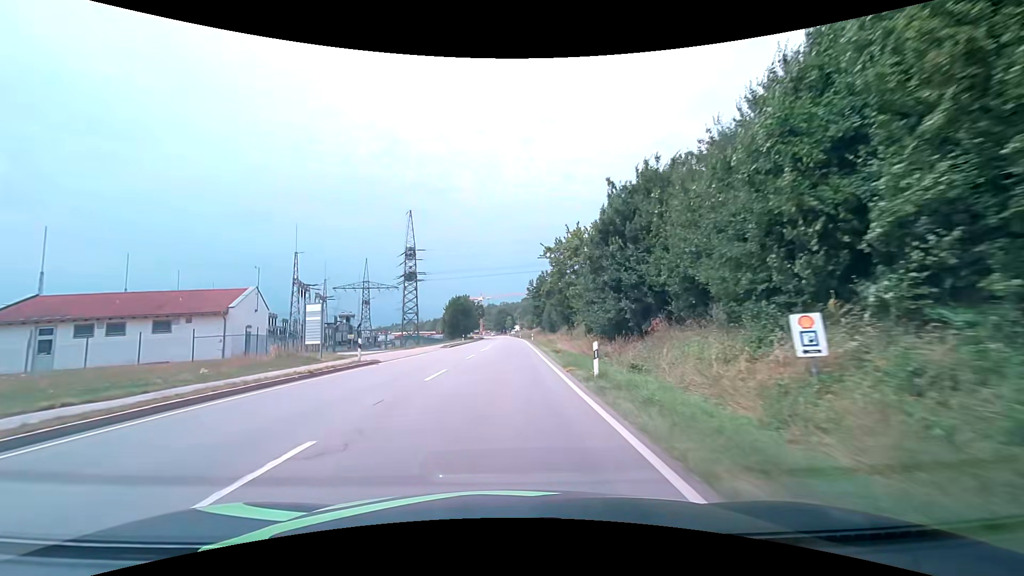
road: primary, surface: asphalt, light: Day
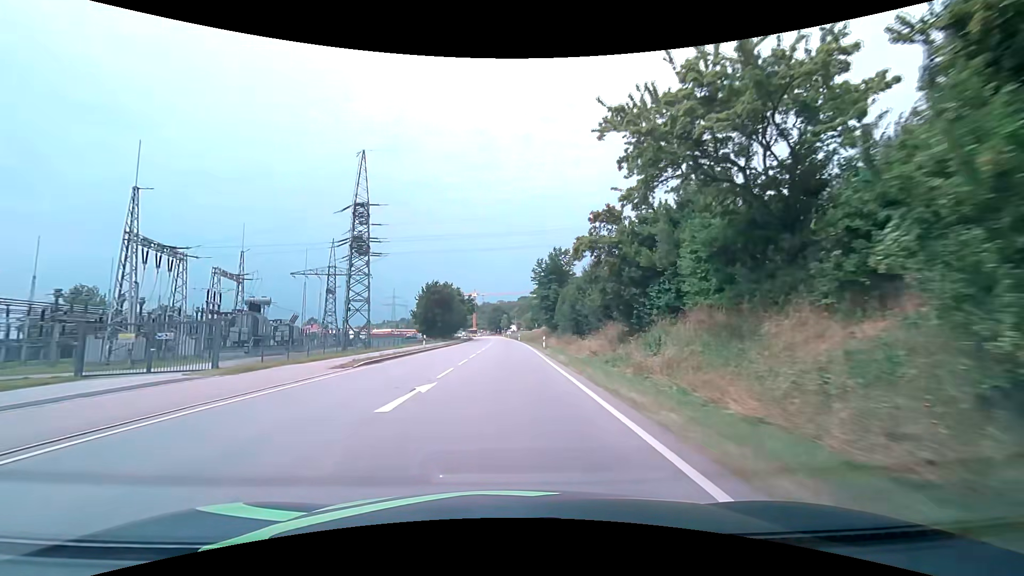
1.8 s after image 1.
(+0.1, +29.9) m; 0°
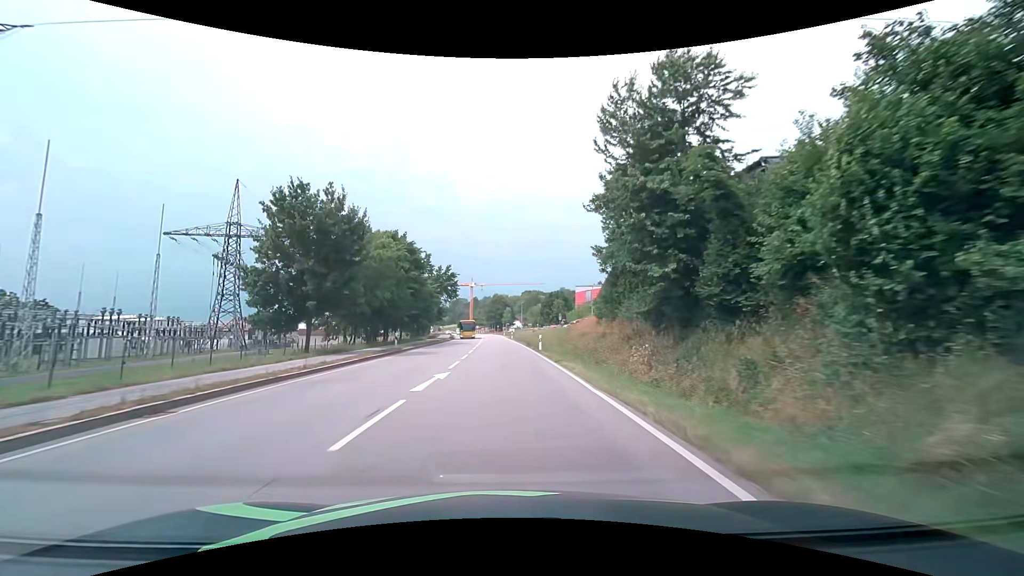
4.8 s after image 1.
(+0.3, +51.7) m; 0°
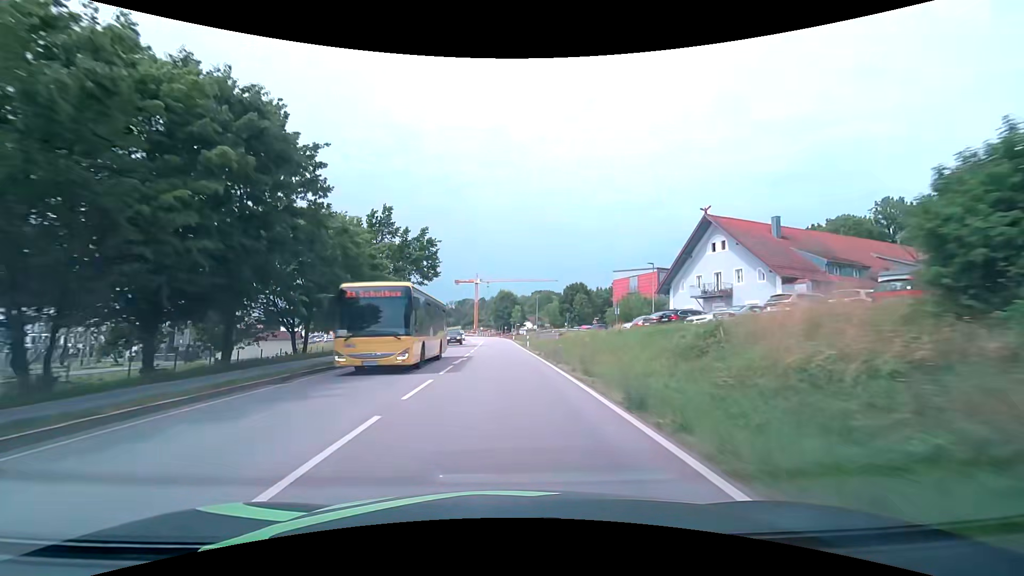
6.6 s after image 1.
(-0.3, +31.9) m; -1°
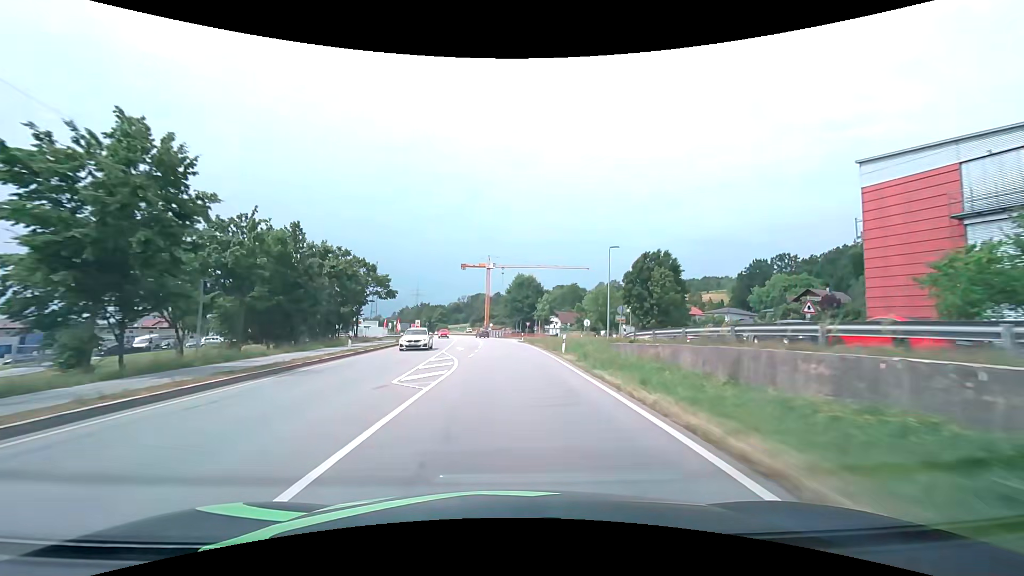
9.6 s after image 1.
(-1.2, +53.3) m; -2°
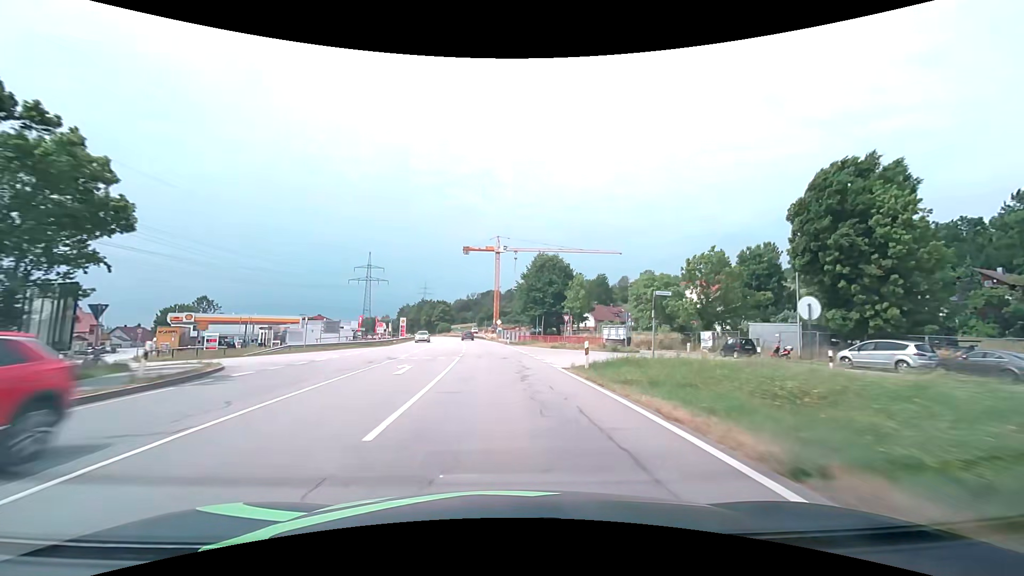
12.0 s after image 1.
(-0.4, +41.4) m; -2°
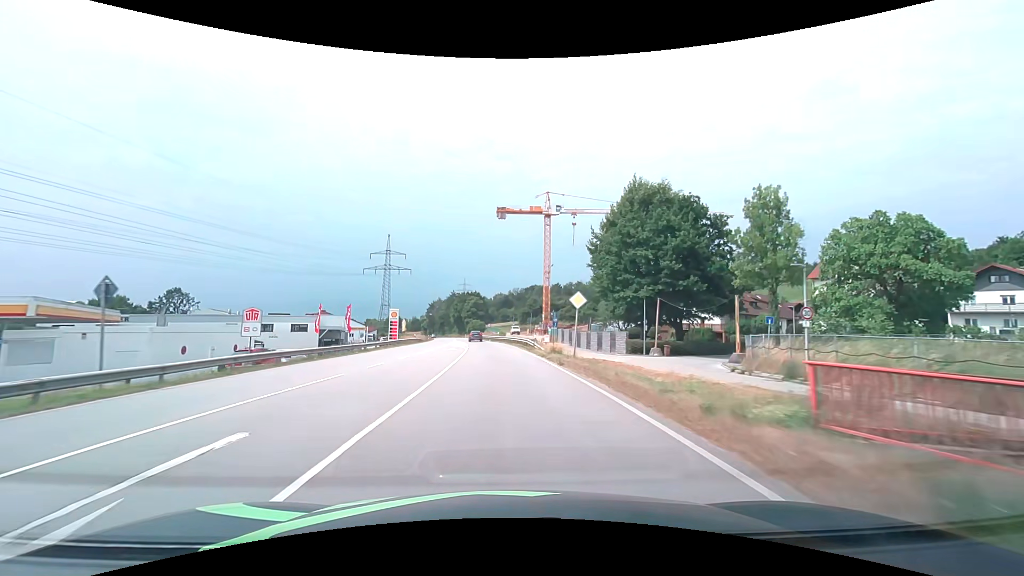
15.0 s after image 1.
(-2.2, +50.2) m; -5°
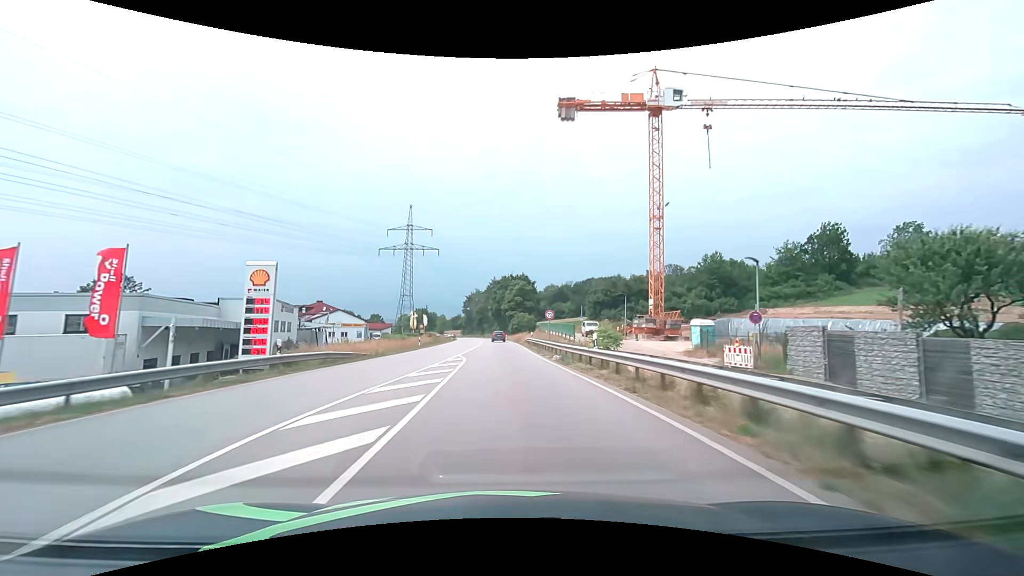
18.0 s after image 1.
(-2.4, +50.6) m; -5°
(0, +10) (0, +20) (-1, +30) (-1, +40) (-1, +50) (-1, +60) (-2, +70) (-2, +80) (-3, +90) (-4, +100) m
